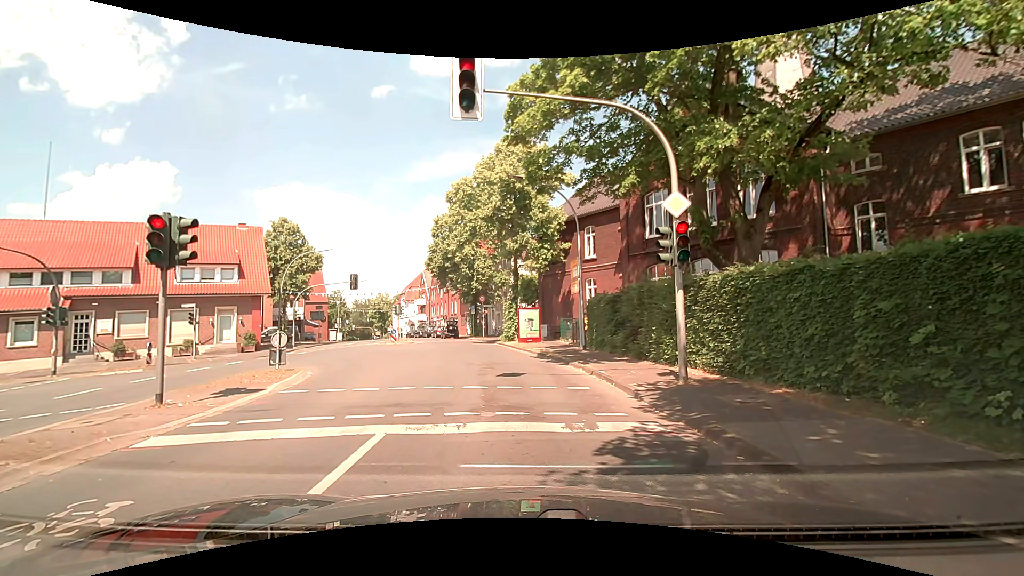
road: secondary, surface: asphalt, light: Day
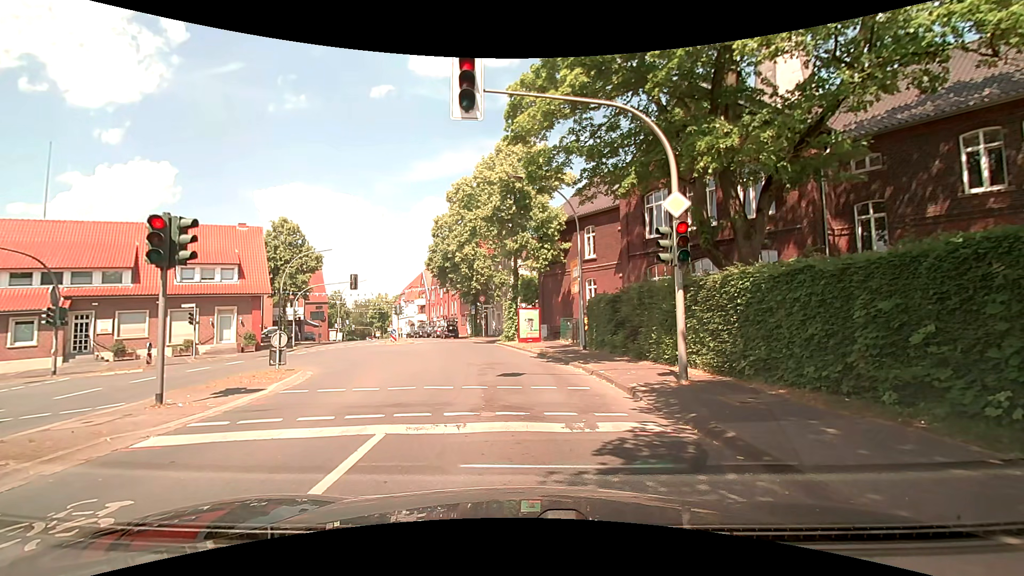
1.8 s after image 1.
(0.0, 0.0) m; 0°
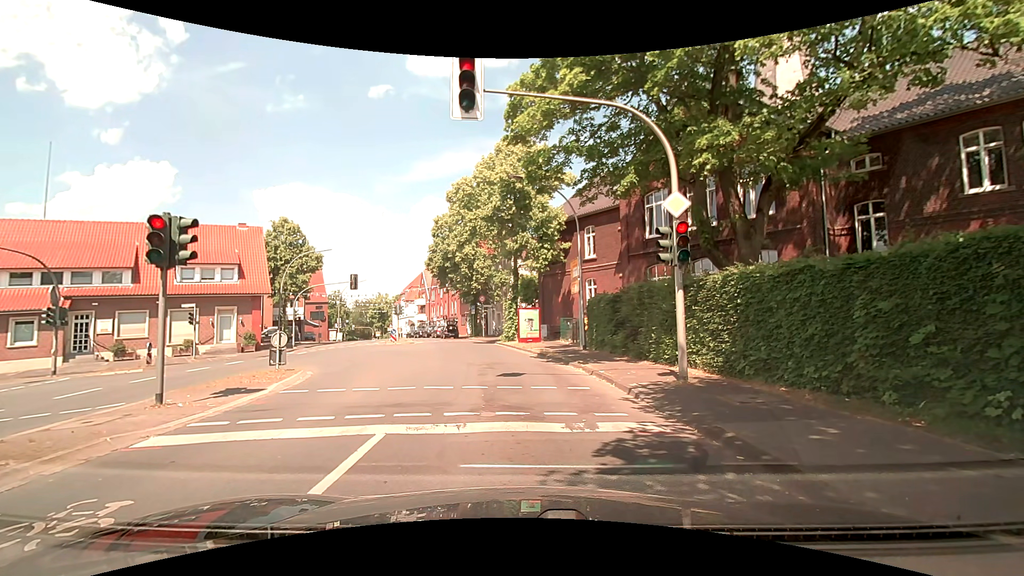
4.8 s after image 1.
(0.0, 0.0) m; 0°
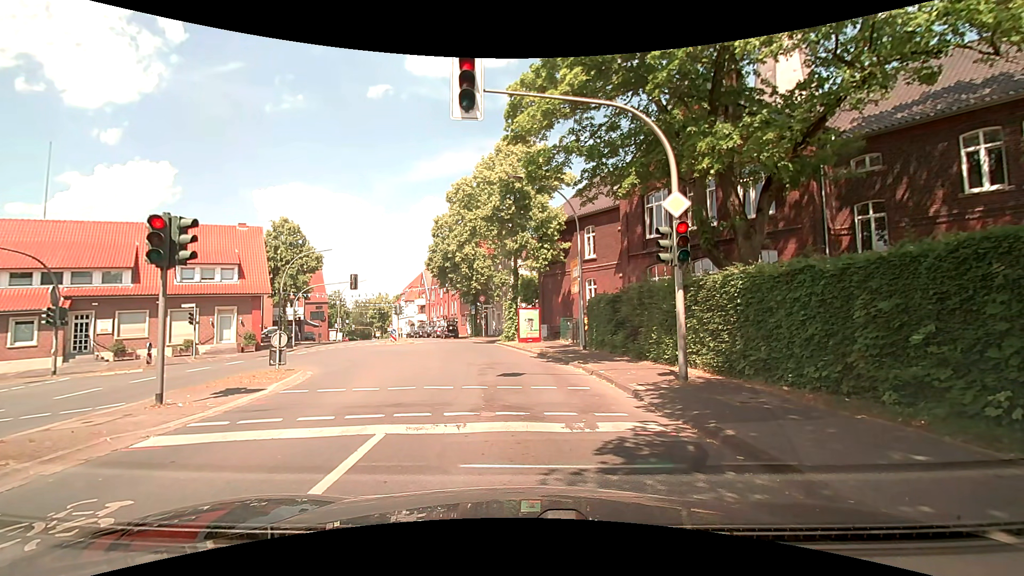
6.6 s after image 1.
(0.0, 0.0) m; 0°
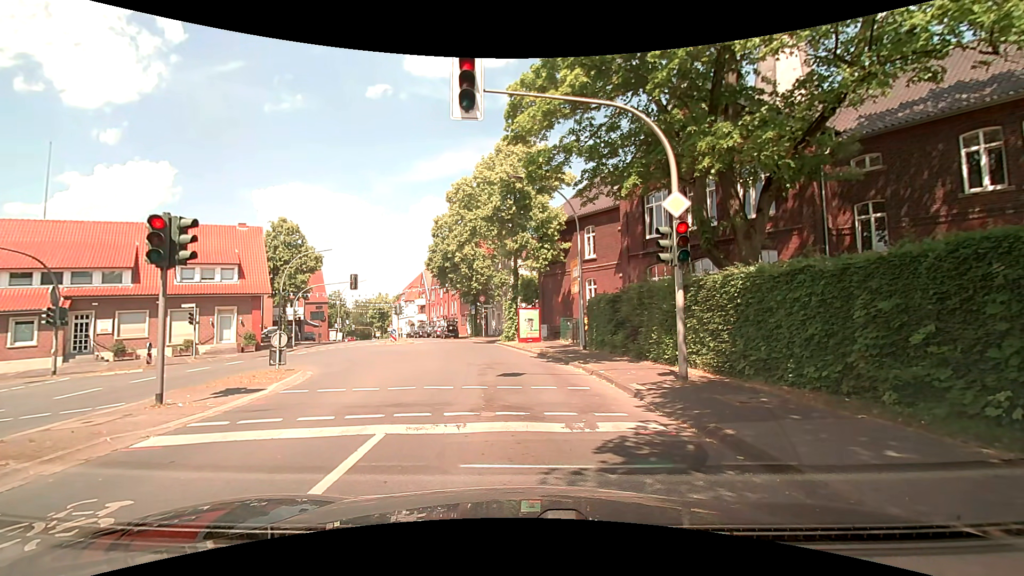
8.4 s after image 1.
(0.0, 0.0) m; 0°
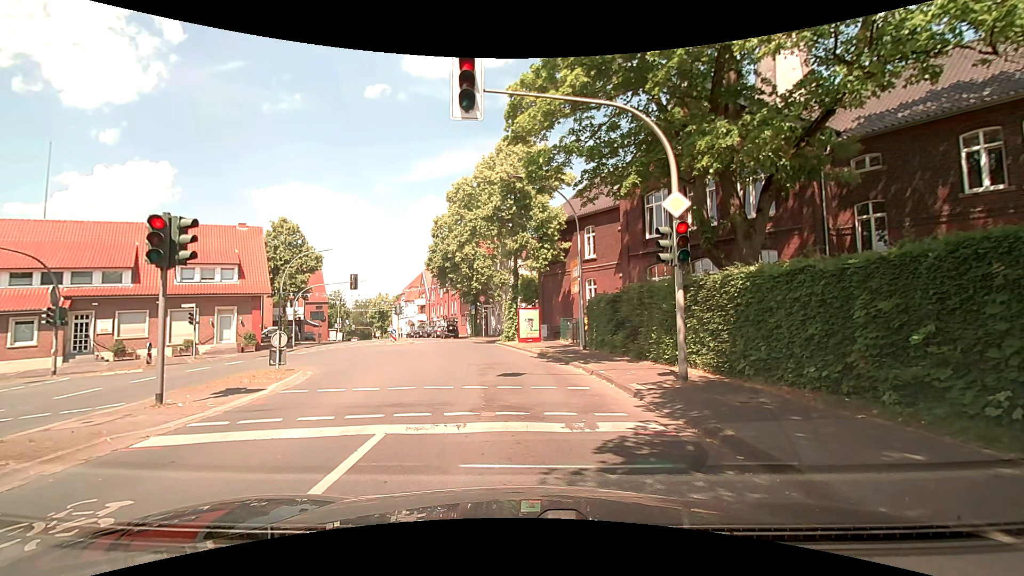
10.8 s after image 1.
(0.0, 0.0) m; 0°
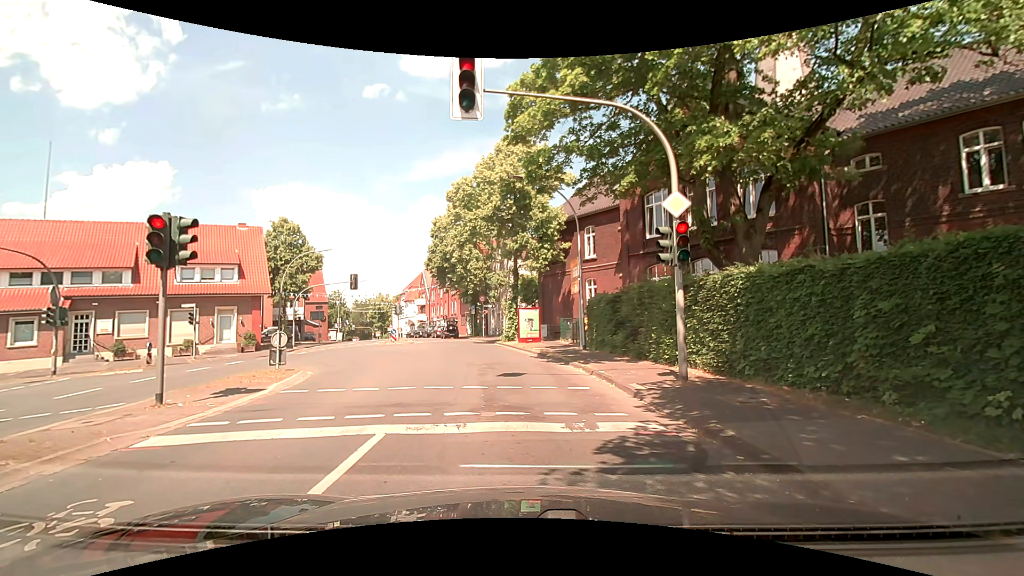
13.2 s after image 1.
(0.0, 0.0) m; 0°
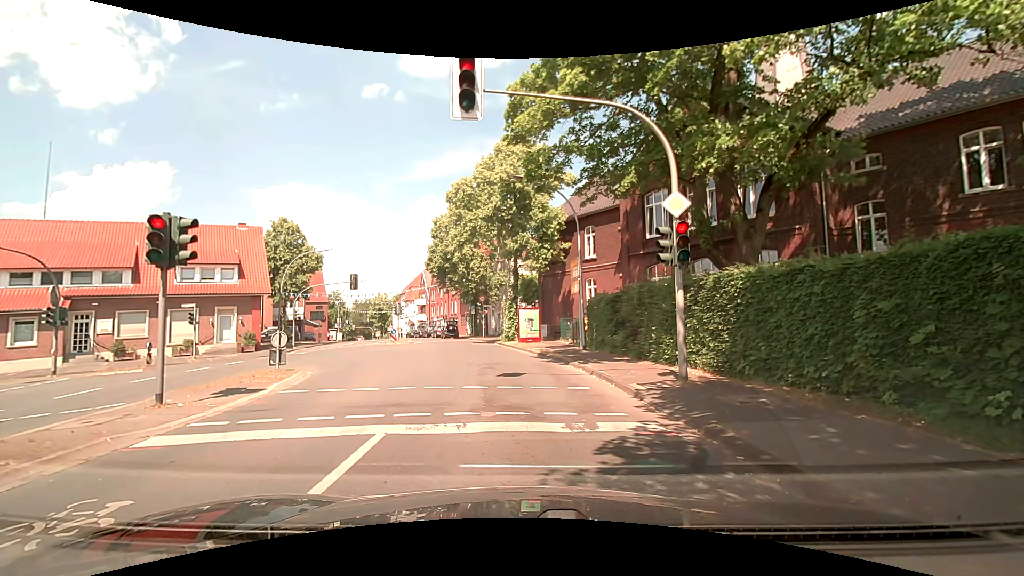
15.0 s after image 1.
(0.0, 0.0) m; 0°
